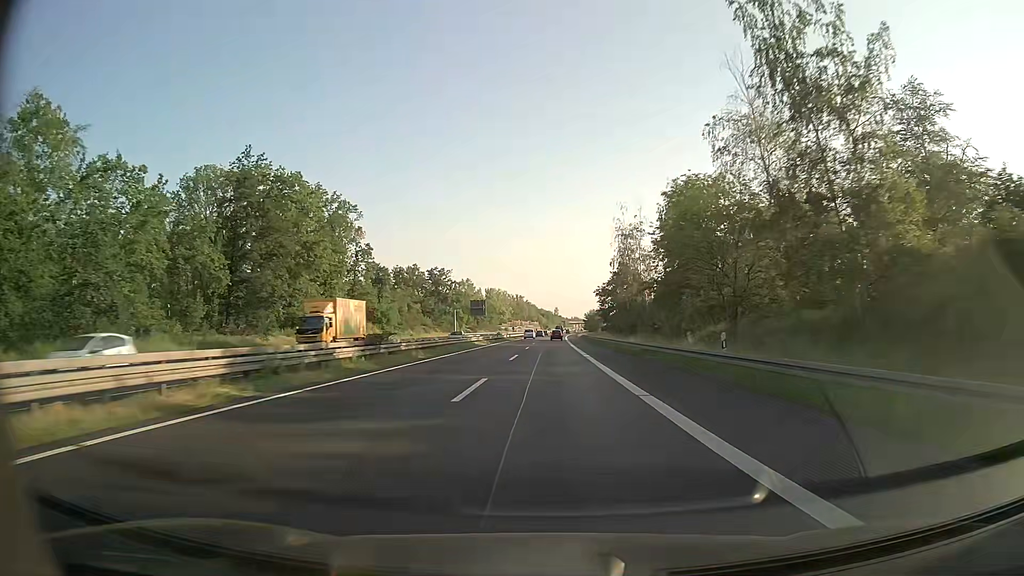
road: trunk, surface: asphalt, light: Day
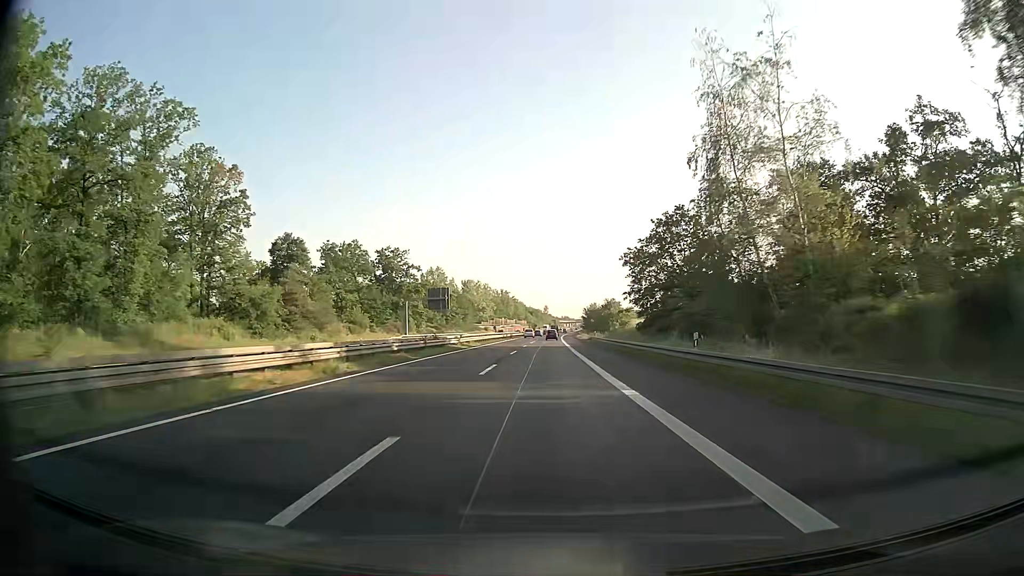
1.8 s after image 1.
(+0.4, +46.4) m; +1°
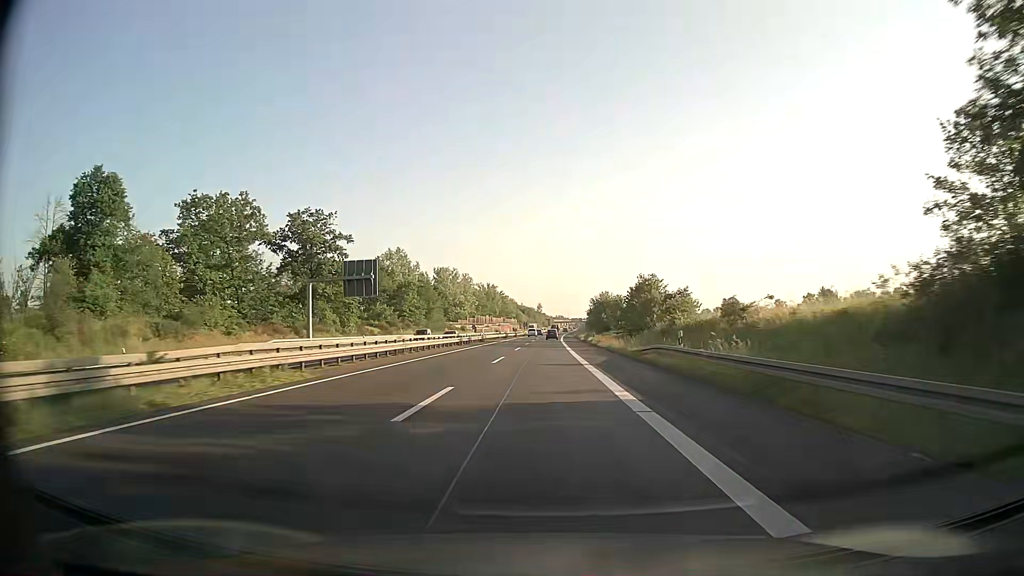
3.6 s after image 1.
(+0.3, +46.5) m; +1°
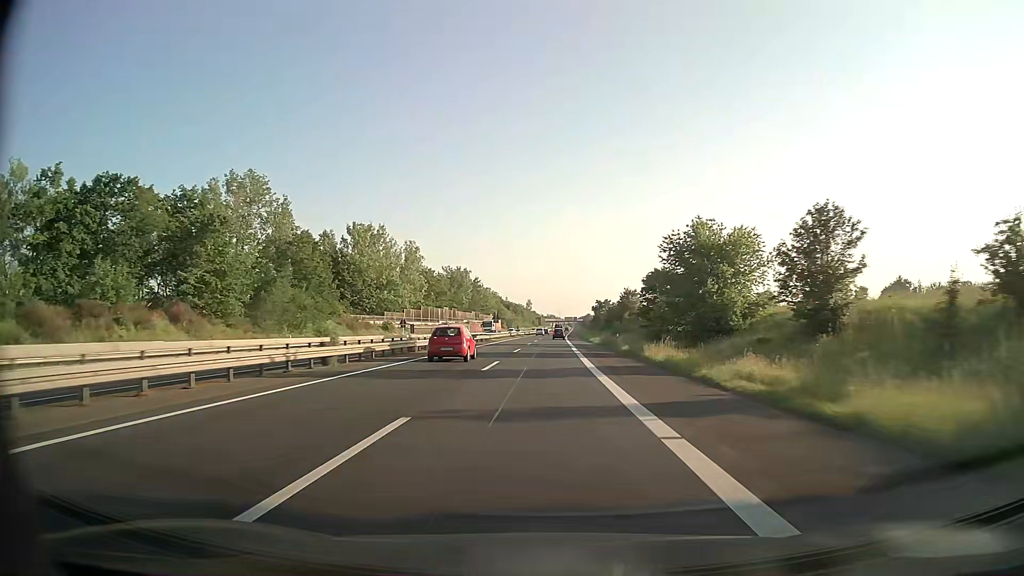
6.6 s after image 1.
(+0.5, +77.9) m; +1°
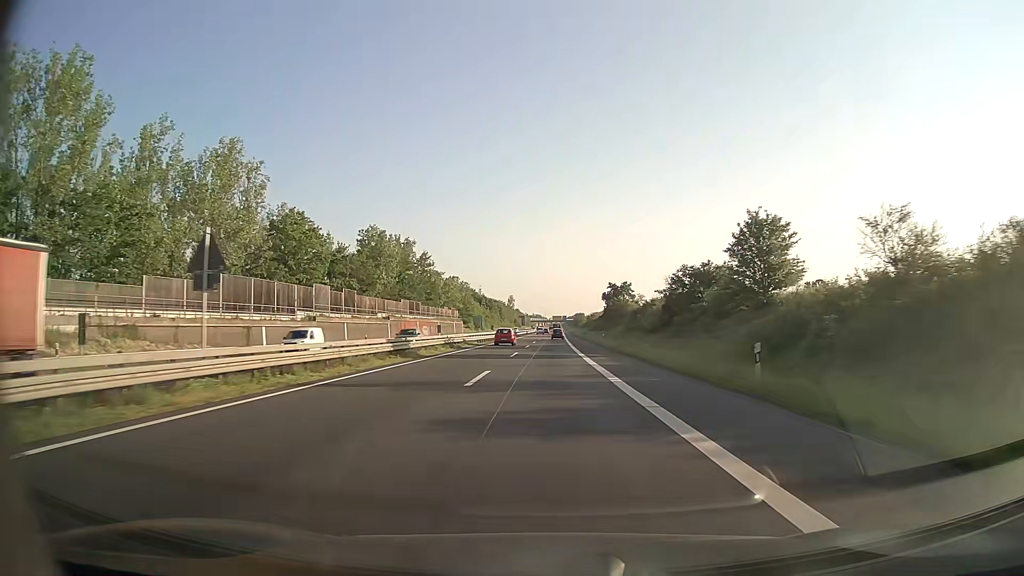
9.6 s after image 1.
(+0.7, +78.1) m; +1°
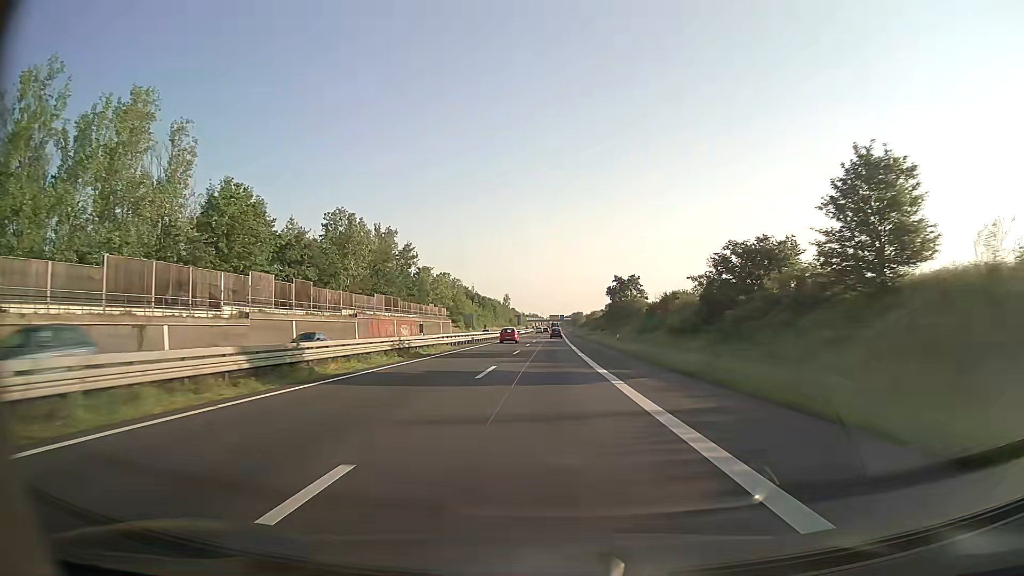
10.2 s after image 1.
(0.0, +15.6) m; 0°
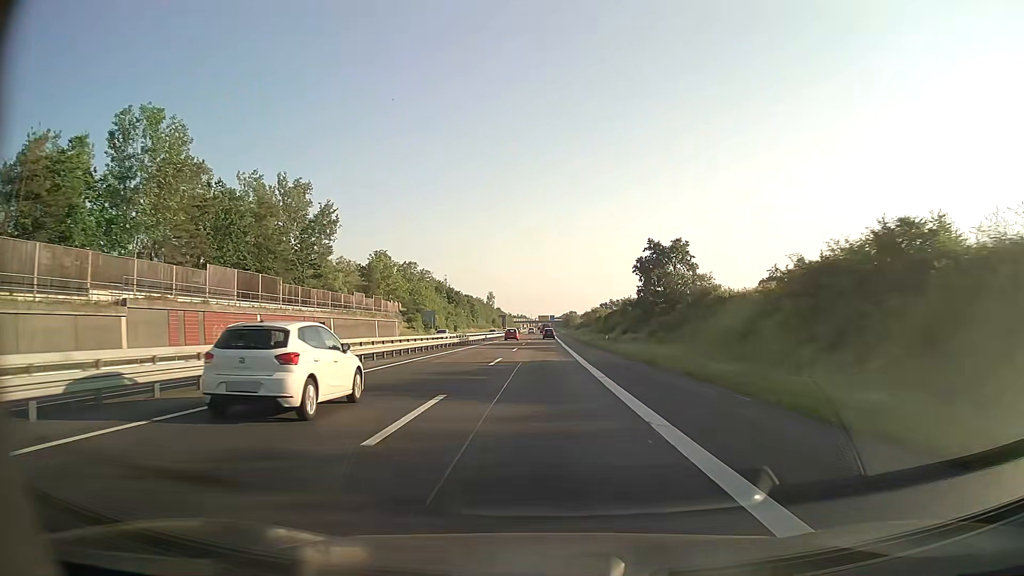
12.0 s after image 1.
(+0.5, +47.0) m; +1°
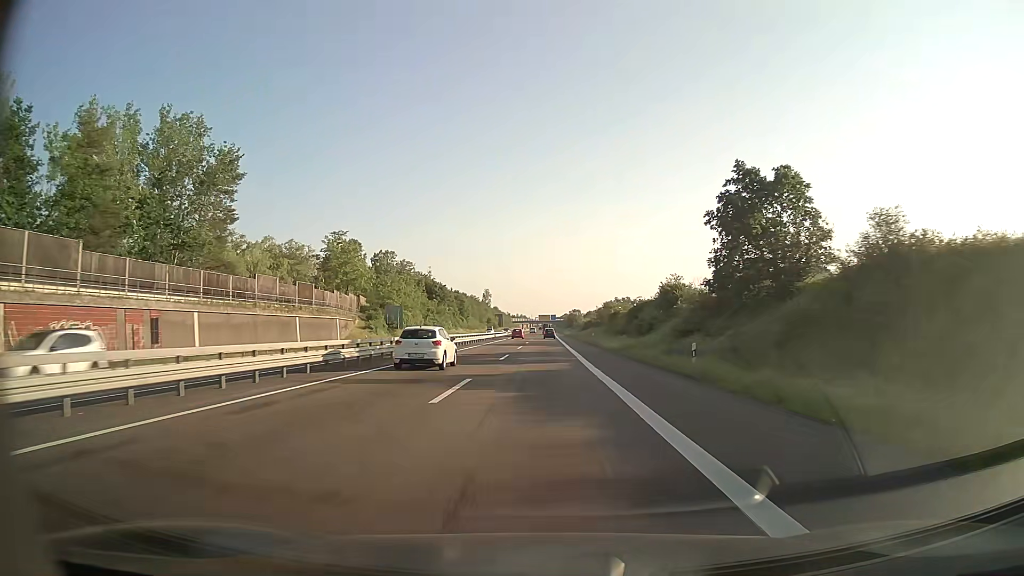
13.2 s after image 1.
(0.0, +31.3) m; 0°
(0, +10) (0, +20) (0, +30) (0, +40) (0, +50) (0, +60) (0, +70) (0, +80) (0, +90) (0, +100) m
